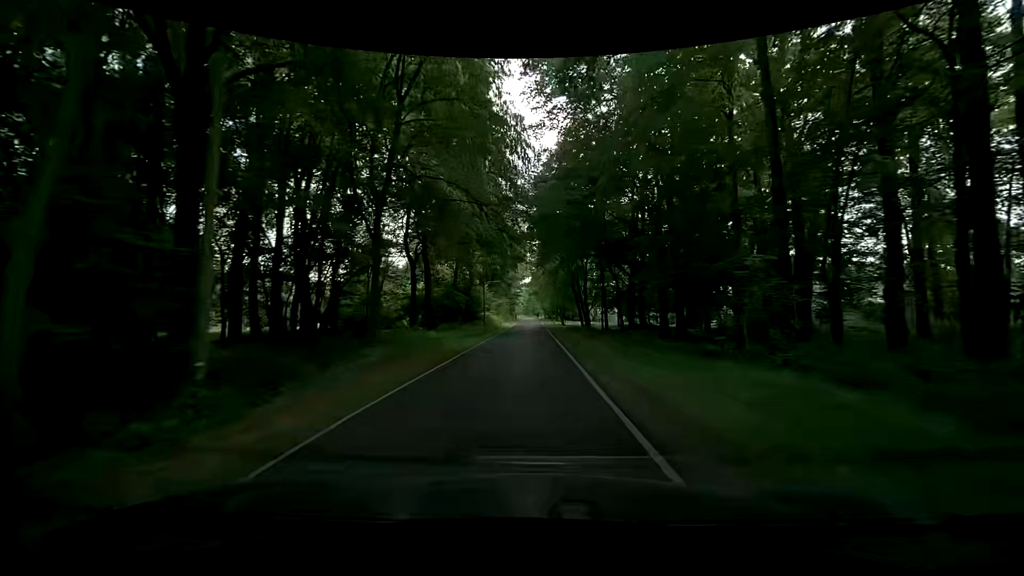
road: unclassified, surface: asphalt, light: Day
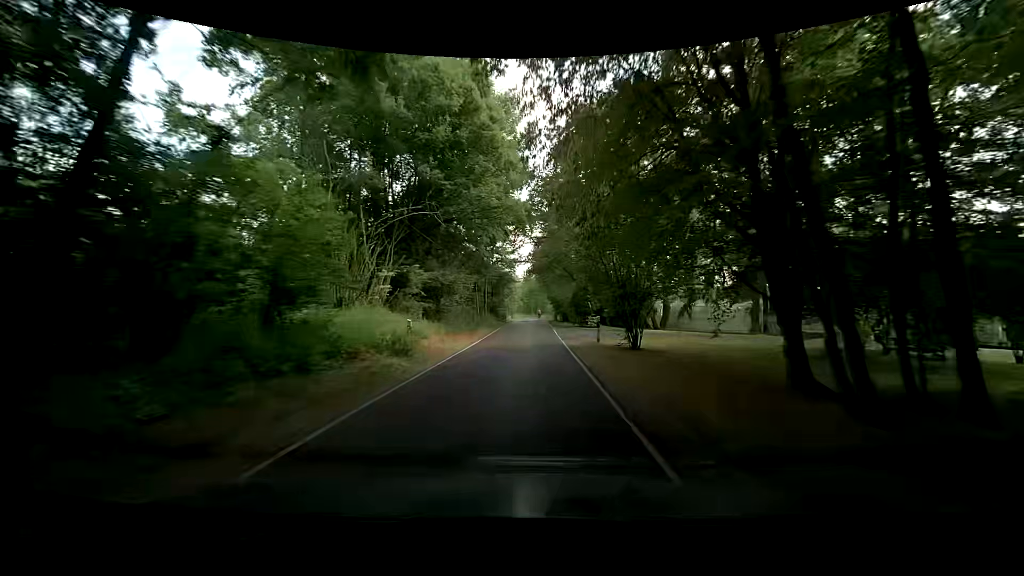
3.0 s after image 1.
(+0.6, +42.0) m; 0°
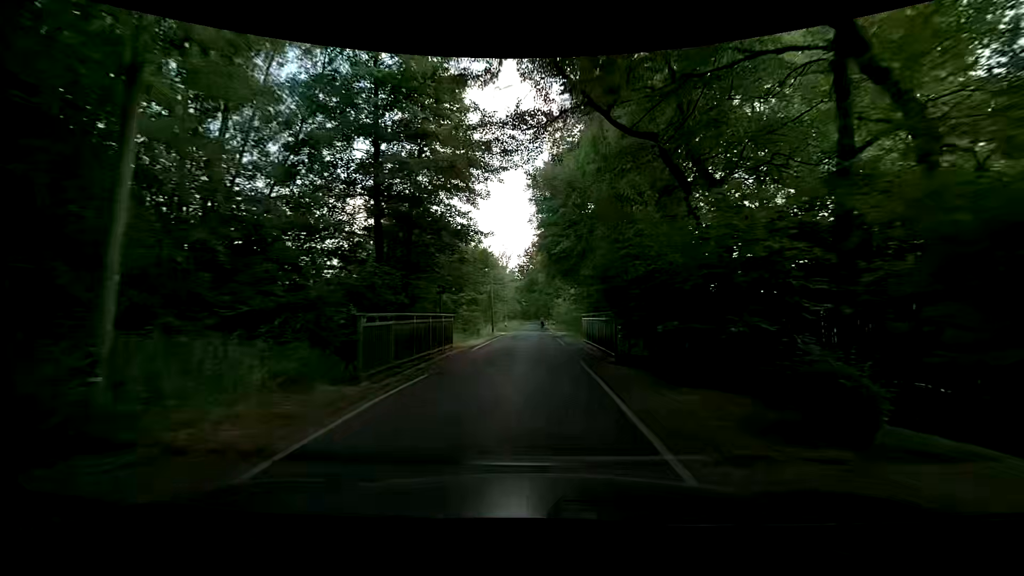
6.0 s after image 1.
(-0.2, +37.3) m; 0°
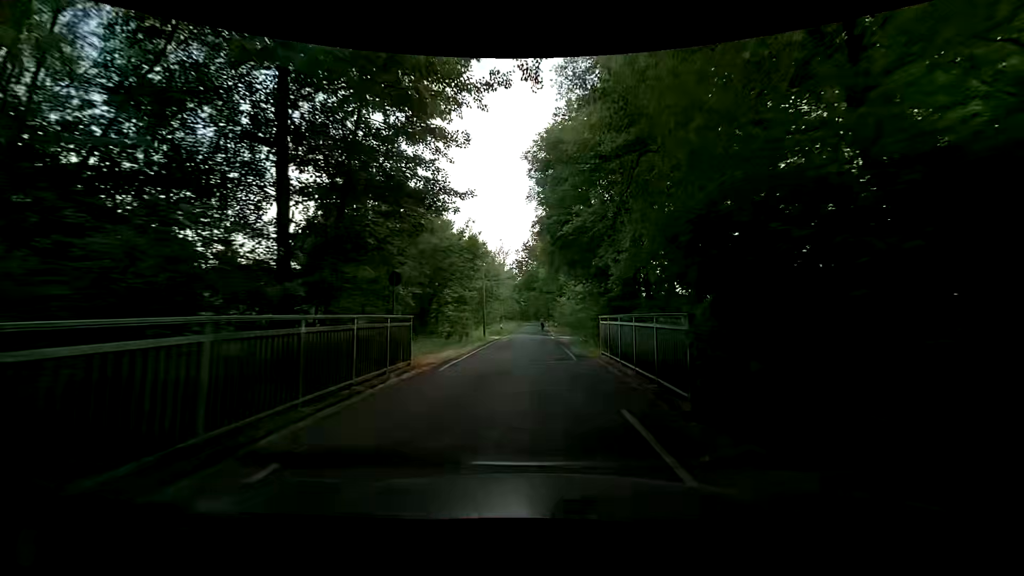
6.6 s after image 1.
(-0.1, +6.7) m; -2°
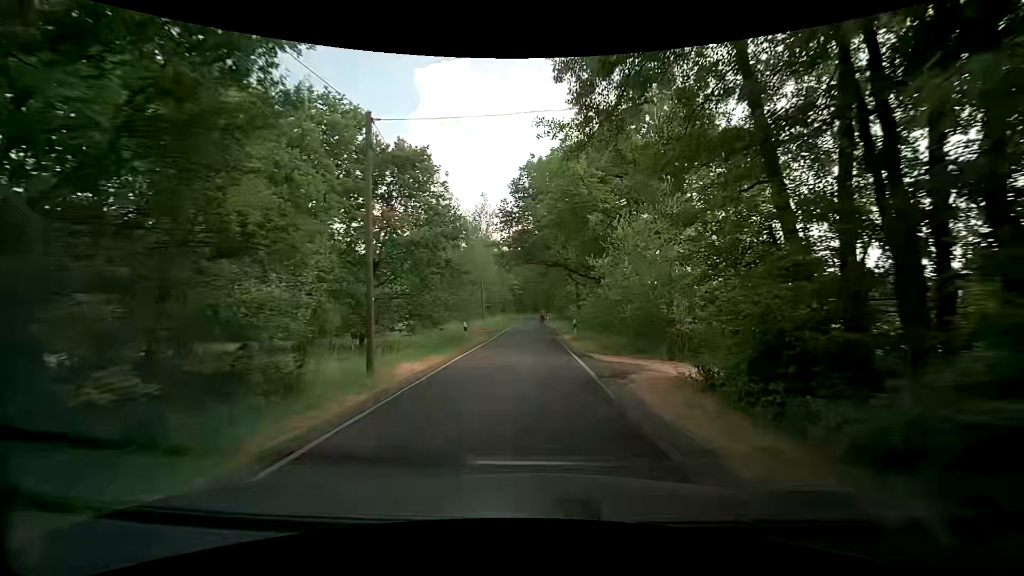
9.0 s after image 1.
(+0.7, +25.4) m; +2°
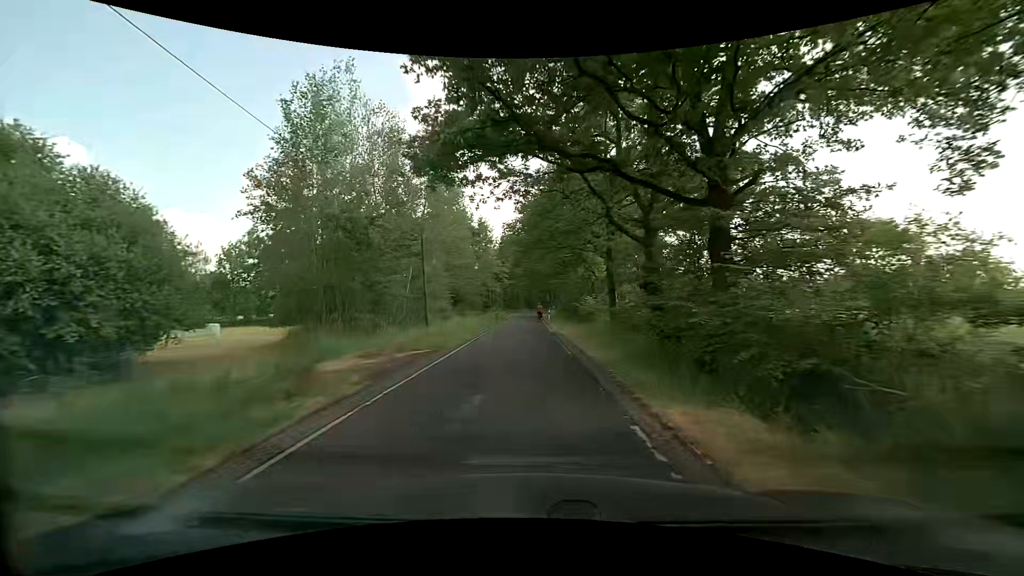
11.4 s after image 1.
(+0.2, +24.1) m; +1°
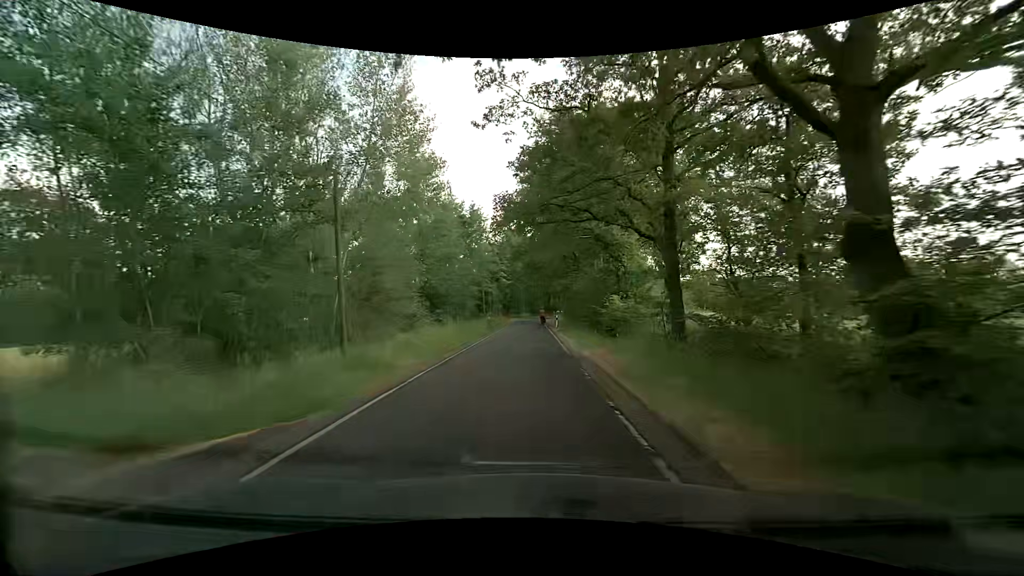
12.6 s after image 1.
(-0.1, +11.2) m; -1°
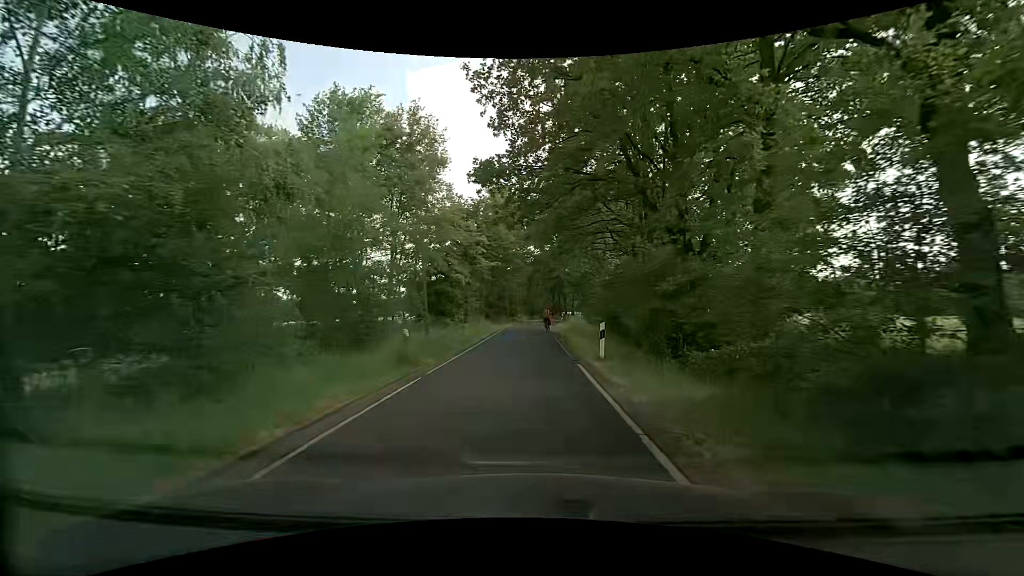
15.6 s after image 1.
(+0.1, +27.2) m; 0°
